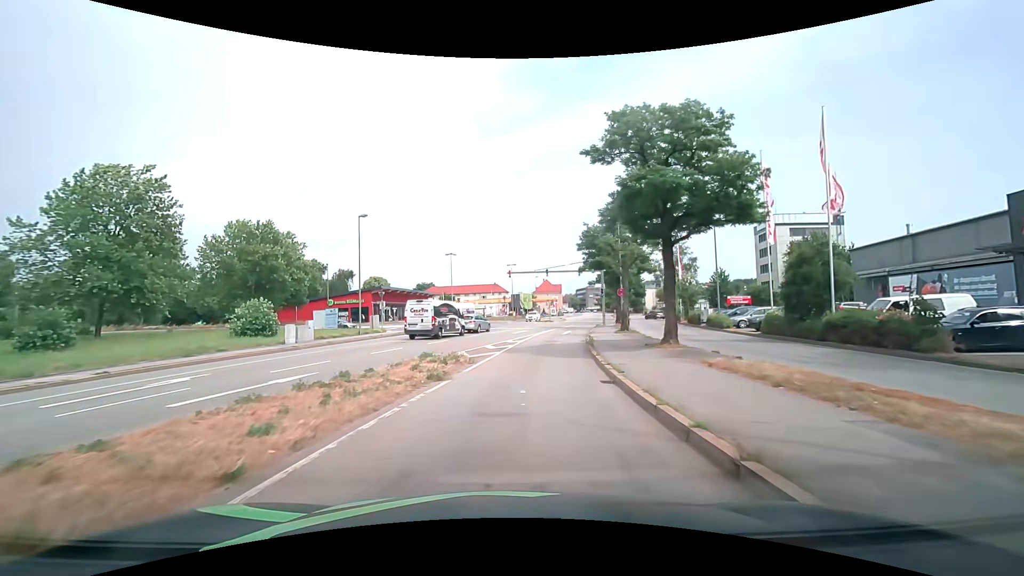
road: primary_link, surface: asphalt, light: Day
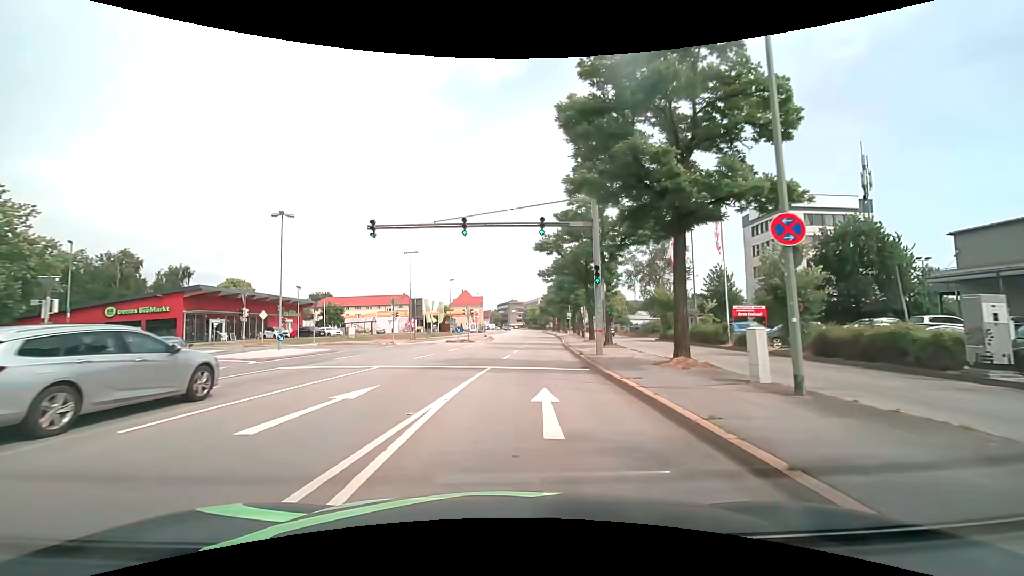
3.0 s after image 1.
(+2.4, +31.7) m; +9°
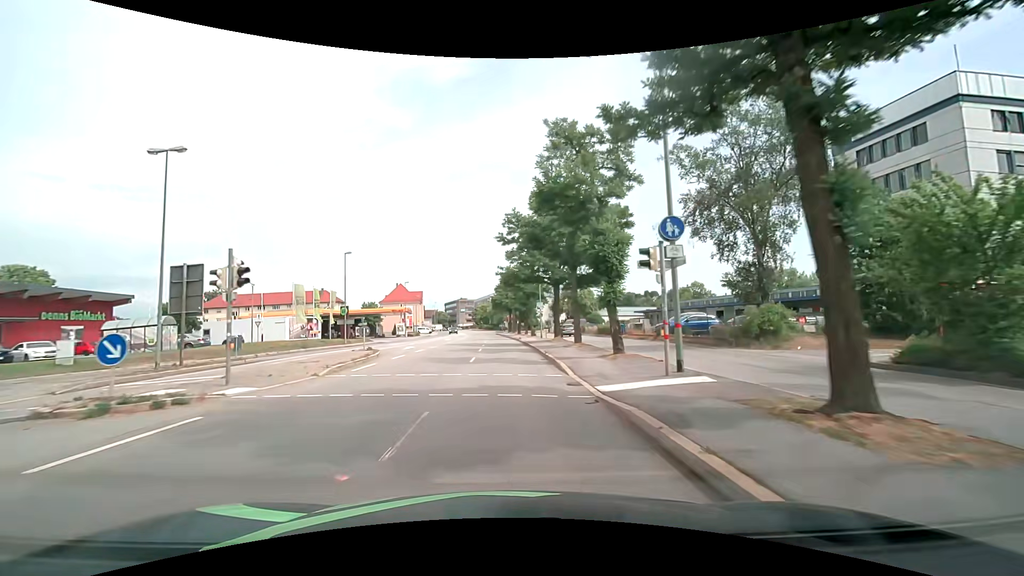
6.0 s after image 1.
(+2.2, +33.9) m; +5°
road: primary
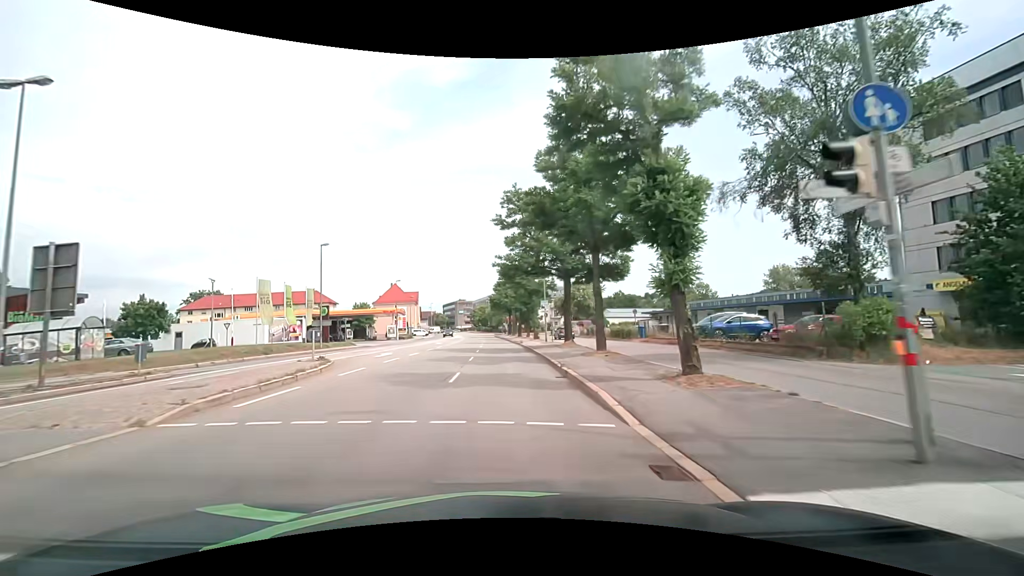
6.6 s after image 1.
(+0.1, +7.0) m; +1°
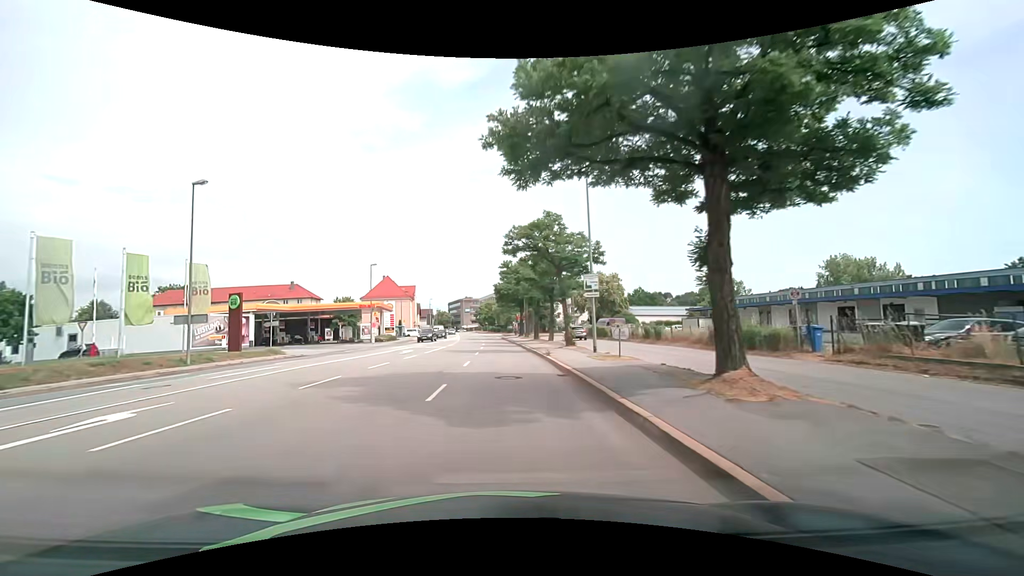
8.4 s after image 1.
(-0.1, +21.4) m; -2°
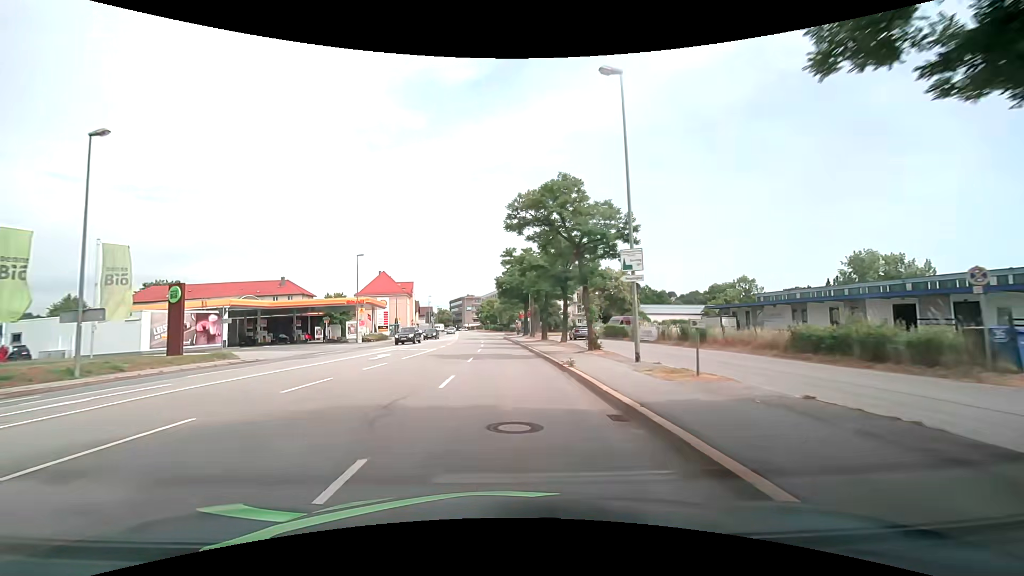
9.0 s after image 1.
(0.0, +7.3) m; 0°
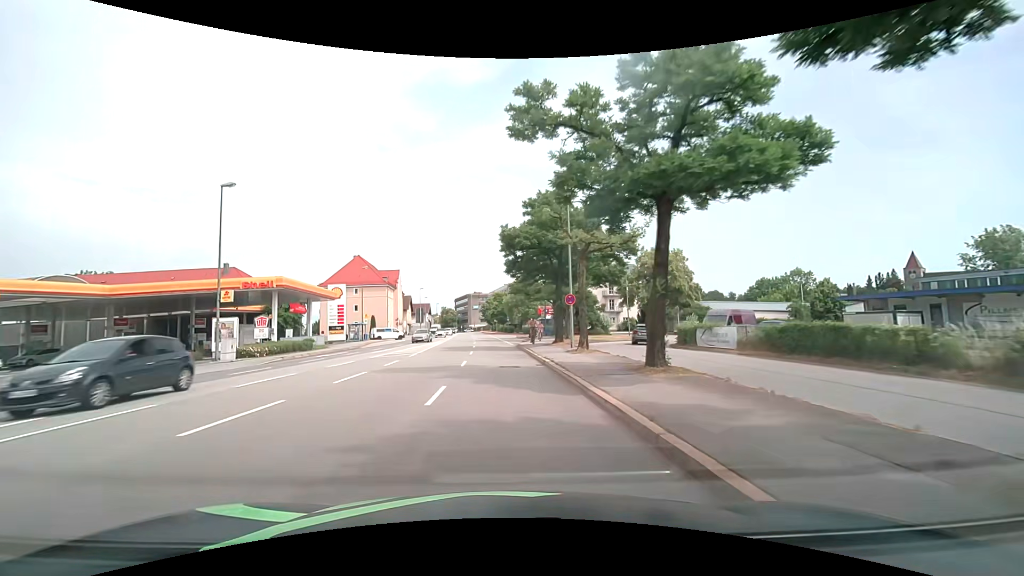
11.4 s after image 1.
(-0.1, +29.7) m; 0°
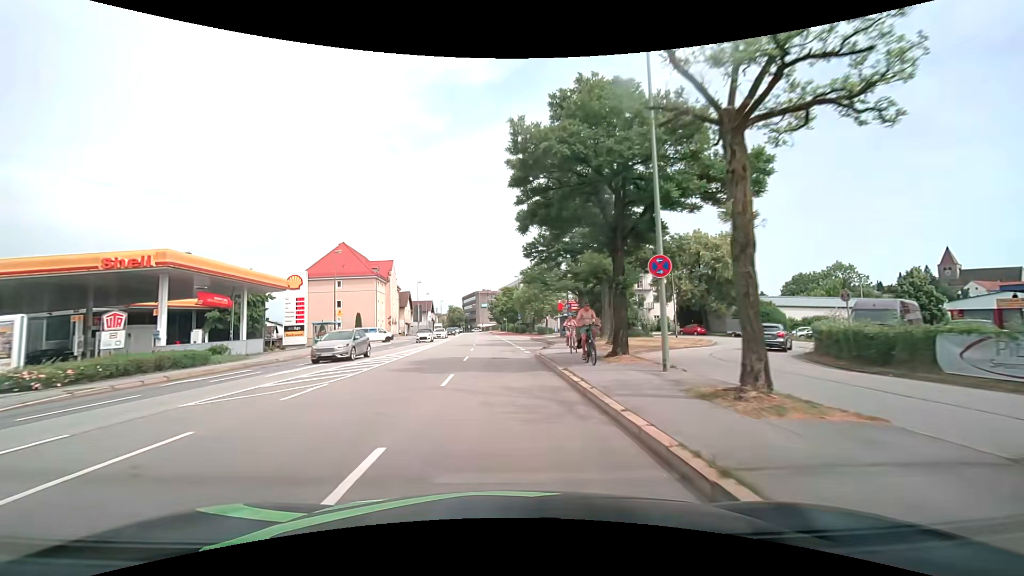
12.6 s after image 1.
(-0.2, +14.9) m; -1°
(0, +10) (0, +20) (-1, +30) (-1, +40) (-2, +50) (-3, +60) (-4, +70) (-5, +80) (-6, +90) (-7, +100) m
